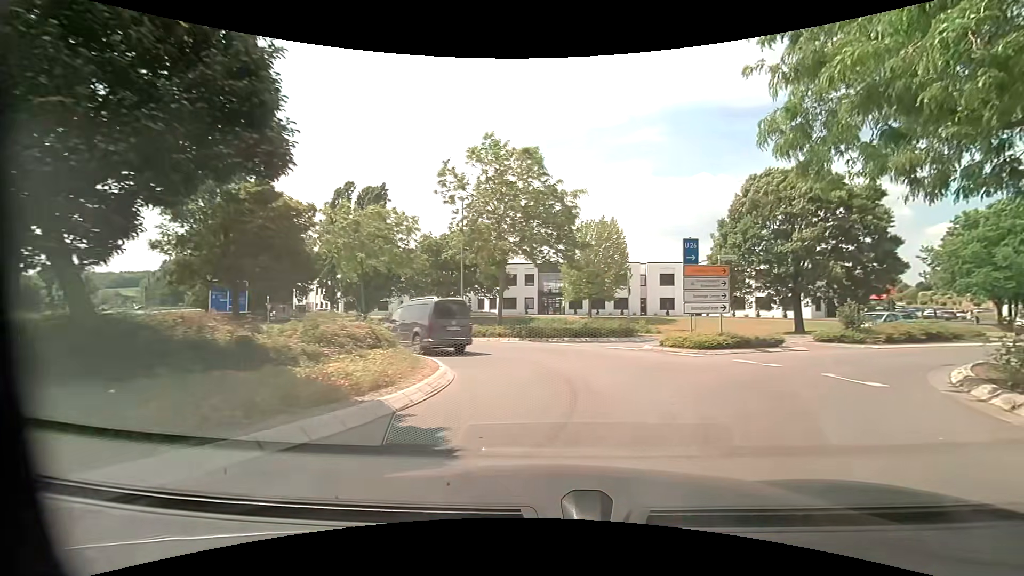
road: secondary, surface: asphalt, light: Day
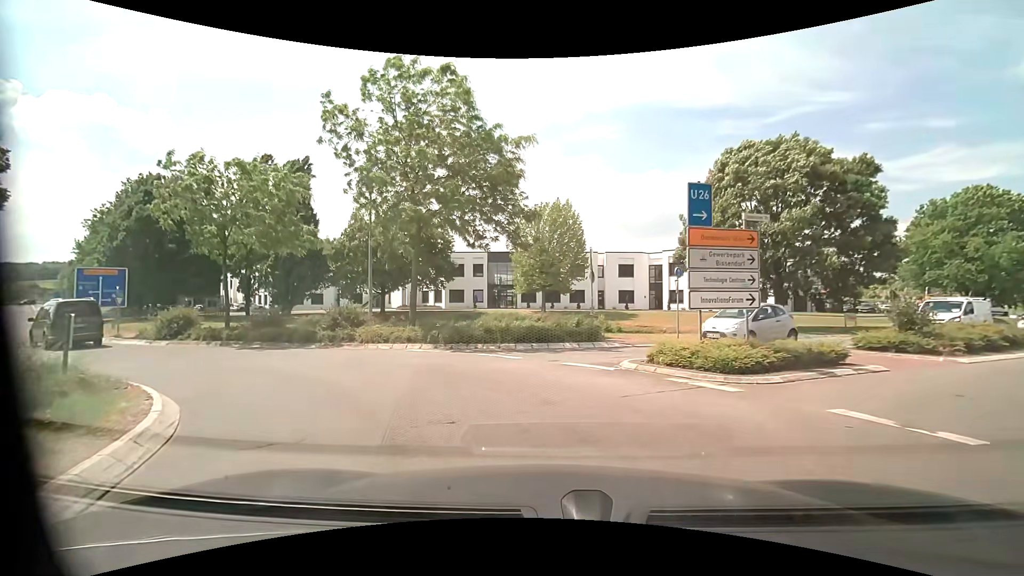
(+0.6, +7.5) m; +4°
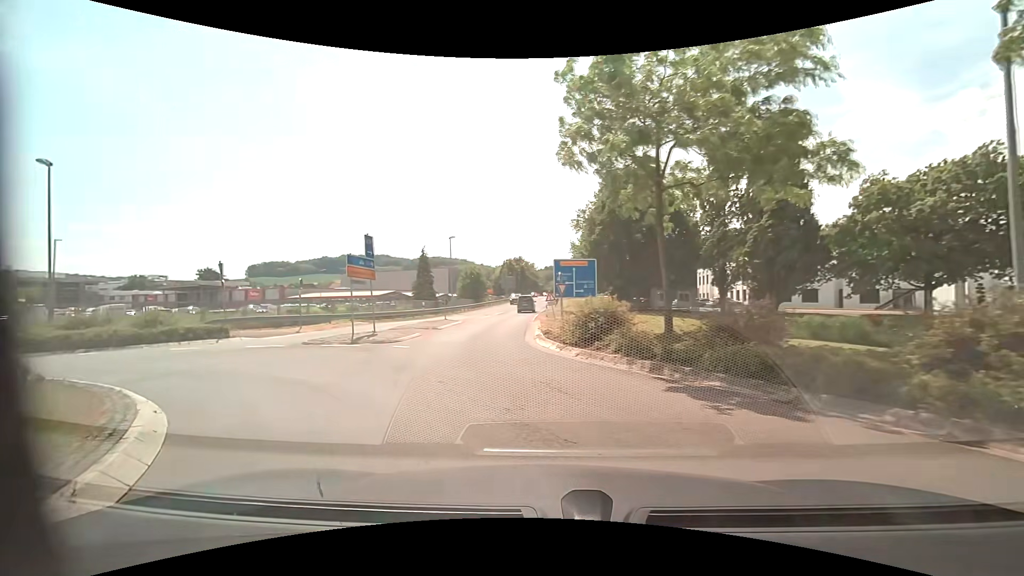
(-4.4, +11.0) m; -51°
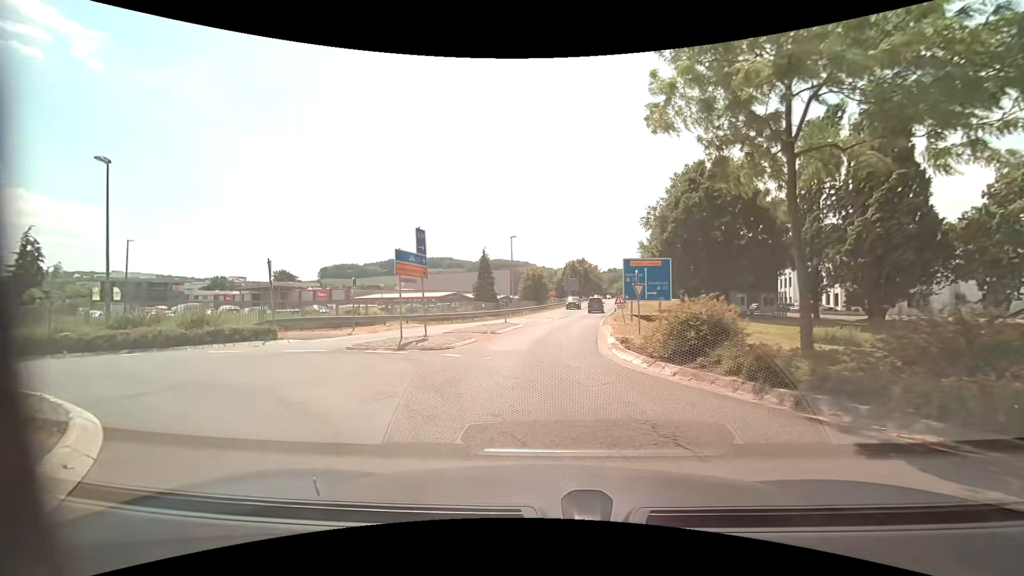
(-0.2, +2.5) m; -7°
(-1, +10) (-1, +20) (0, +30) (+1, +40) (+3, +50) (+4, +60) (+6, +70) (+7, +79) (+9, +89) (+11, +99) m
